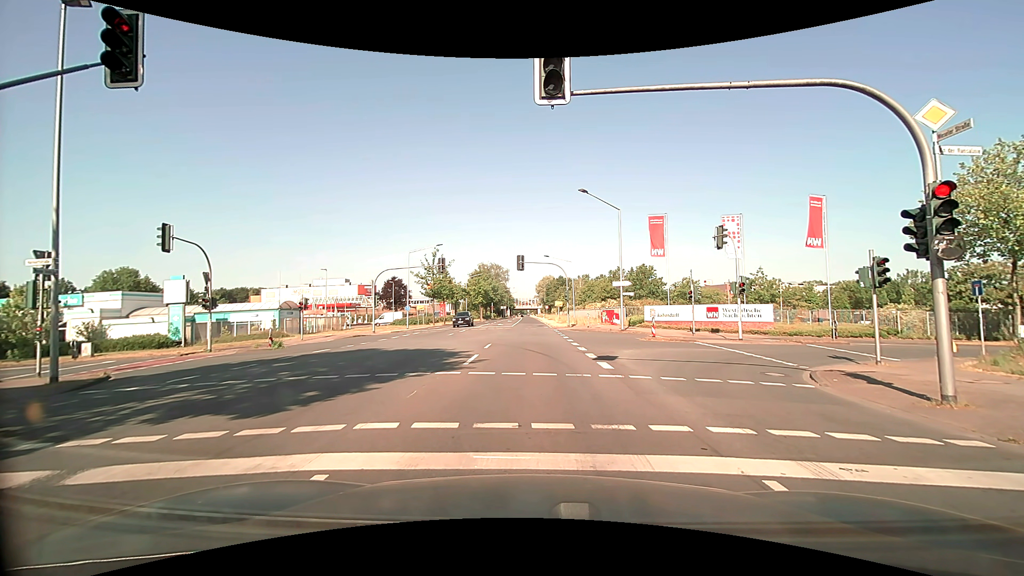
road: secondary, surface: asphalt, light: Day
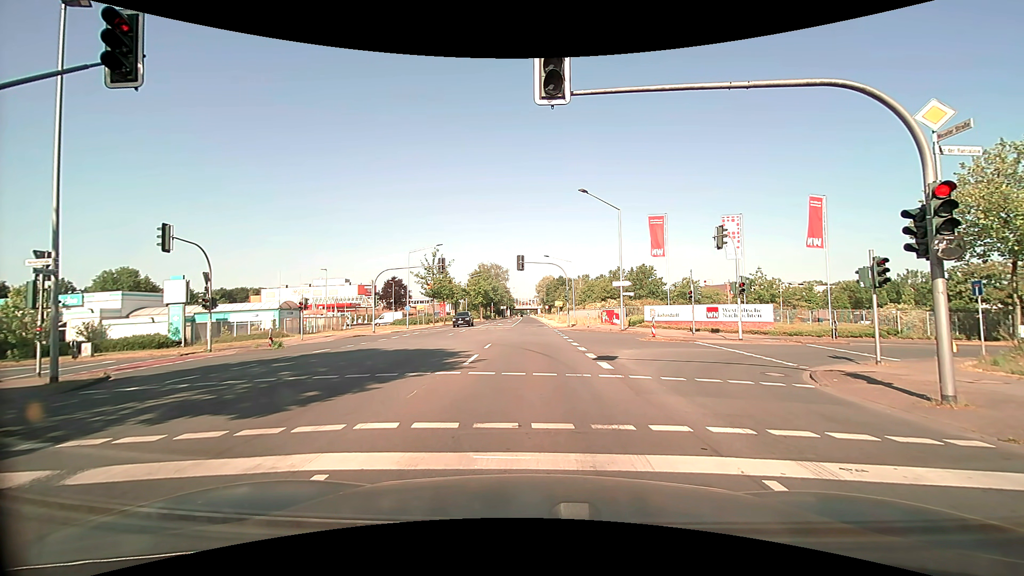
(0.0, 0.0) m; 0°
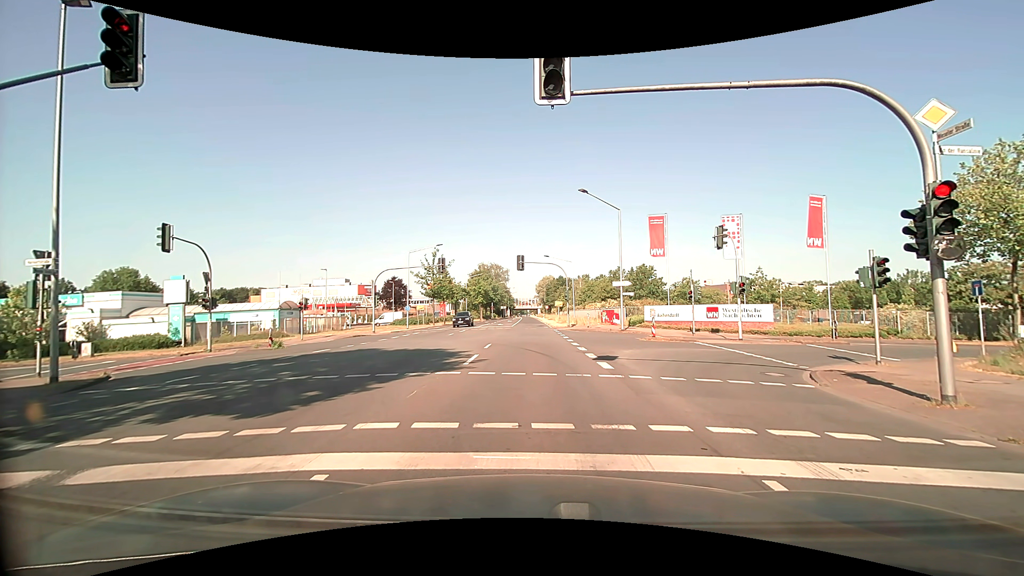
(0.0, 0.0) m; 0°
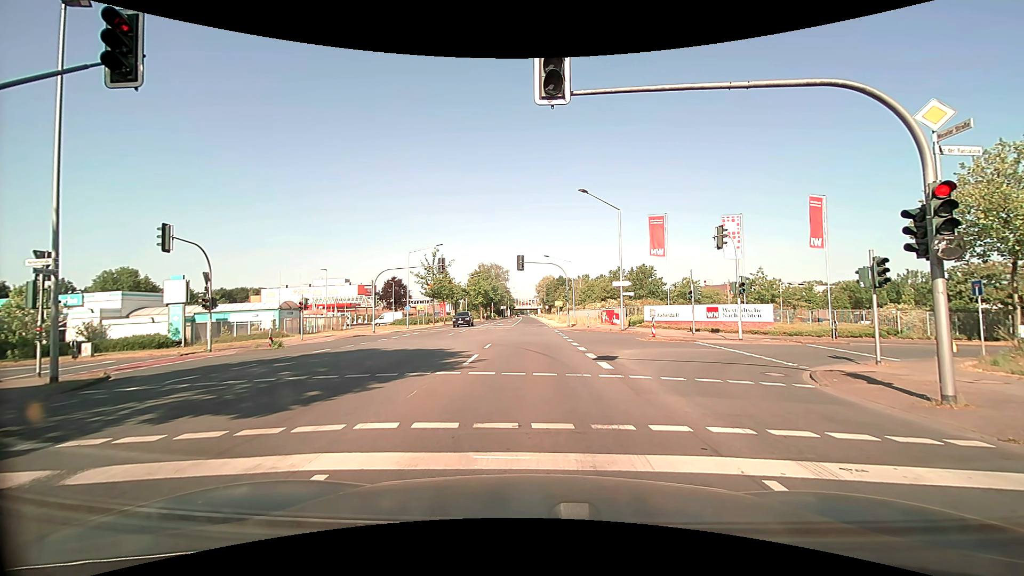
(0.0, 0.0) m; 0°
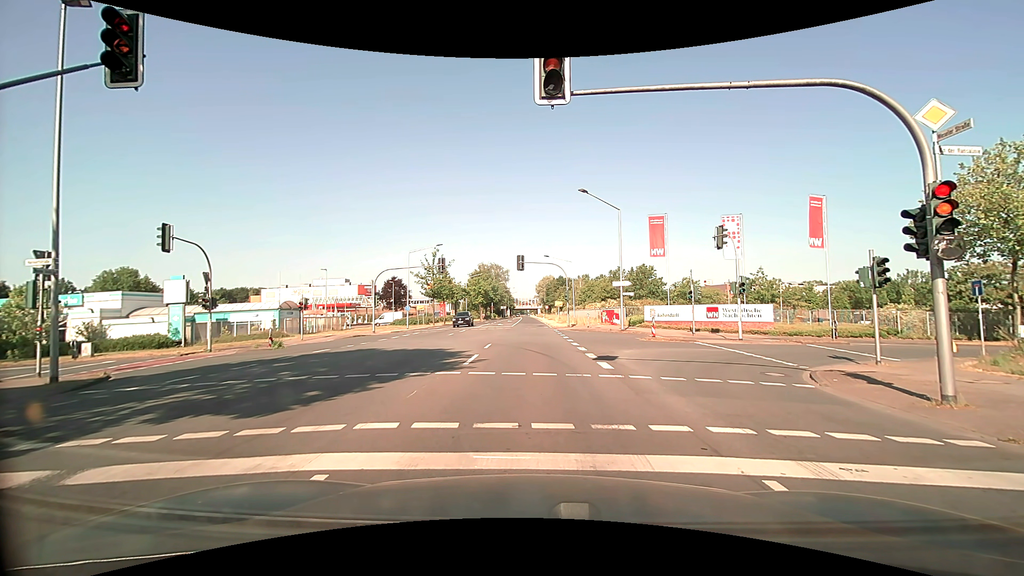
(0.0, 0.0) m; 0°
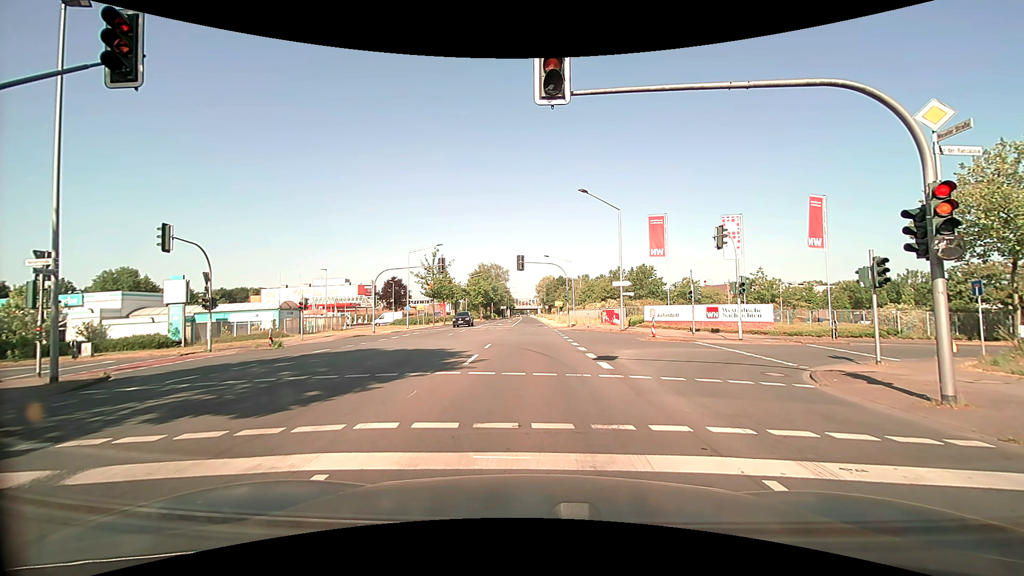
(0.0, 0.0) m; 0°
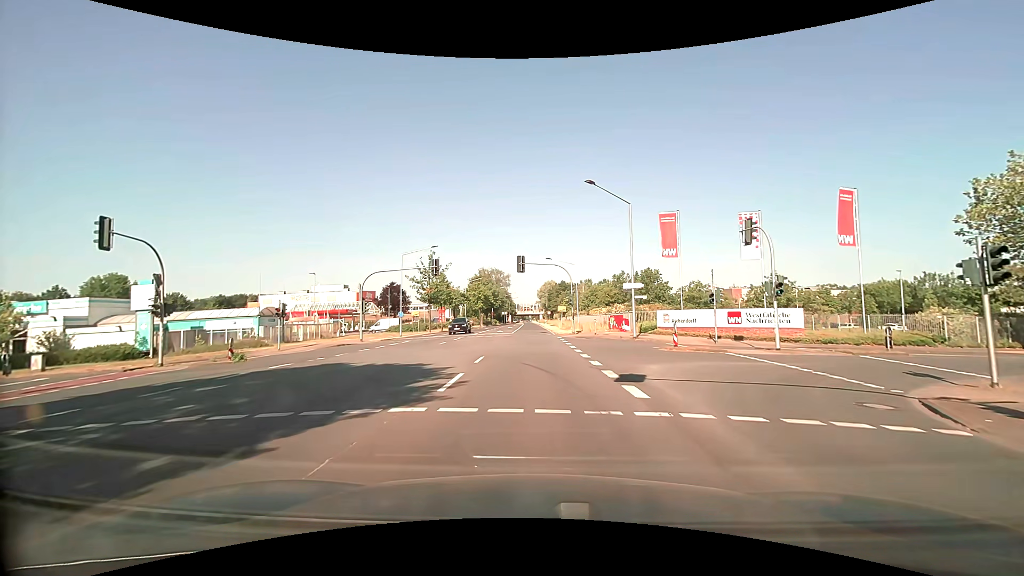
(+0.1, +4.0) m; +1°
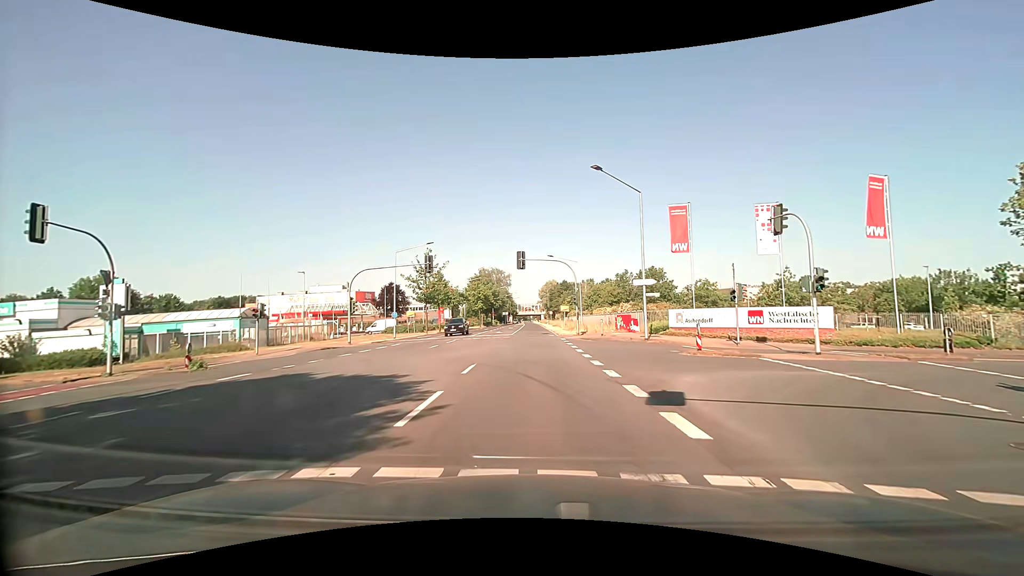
(0.0, +3.1) m; -1°
(0, +10) (0, +20) (0, +30) (0, +40) (0, +50) (0, +60) (0, +70) (0, +80) (0, +90) (0, +100) m
